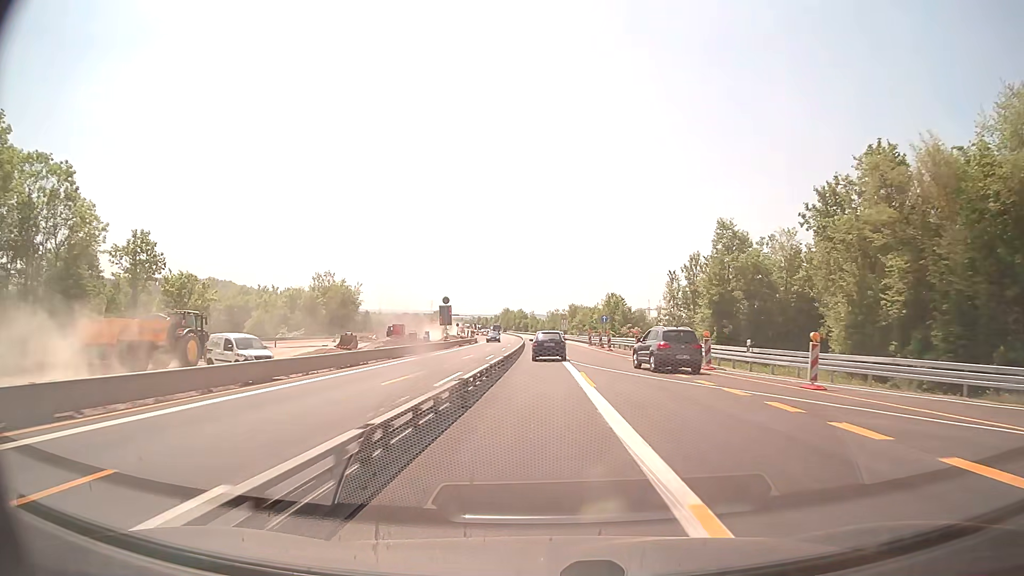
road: motorway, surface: asphalt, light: Day
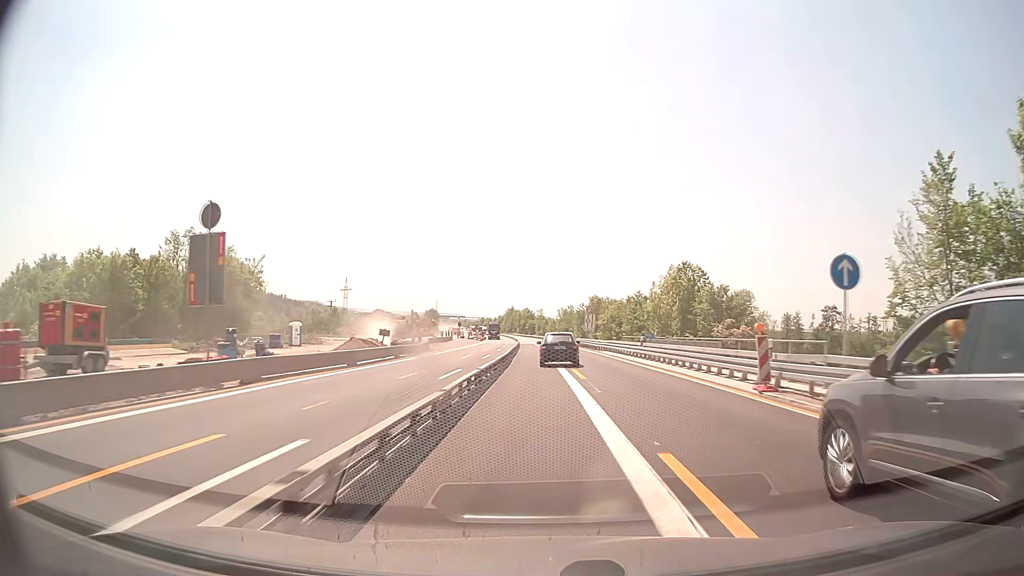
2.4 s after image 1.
(-0.2, +51.1) m; -1°
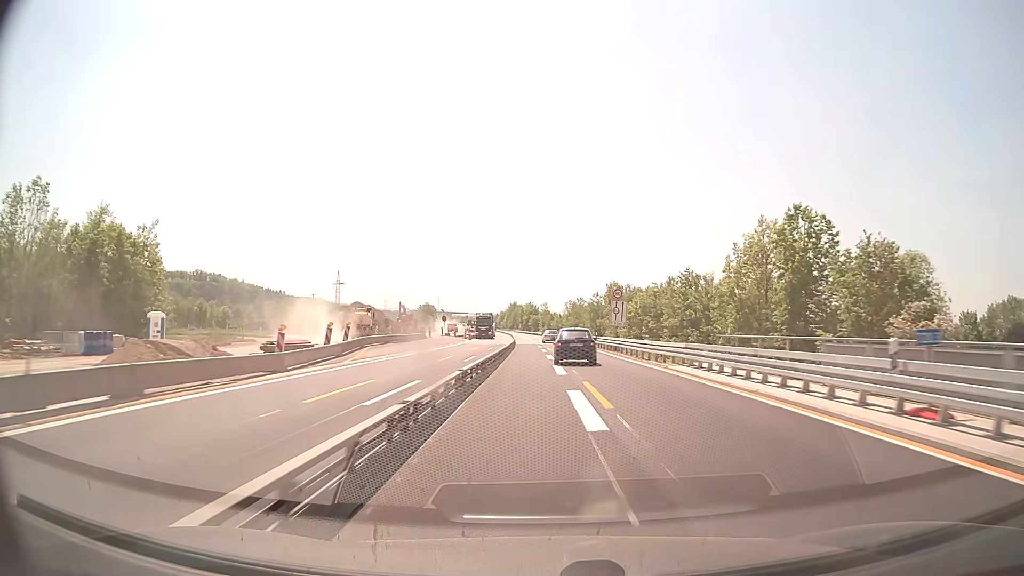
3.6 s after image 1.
(-0.1, +26.1) m; -1°
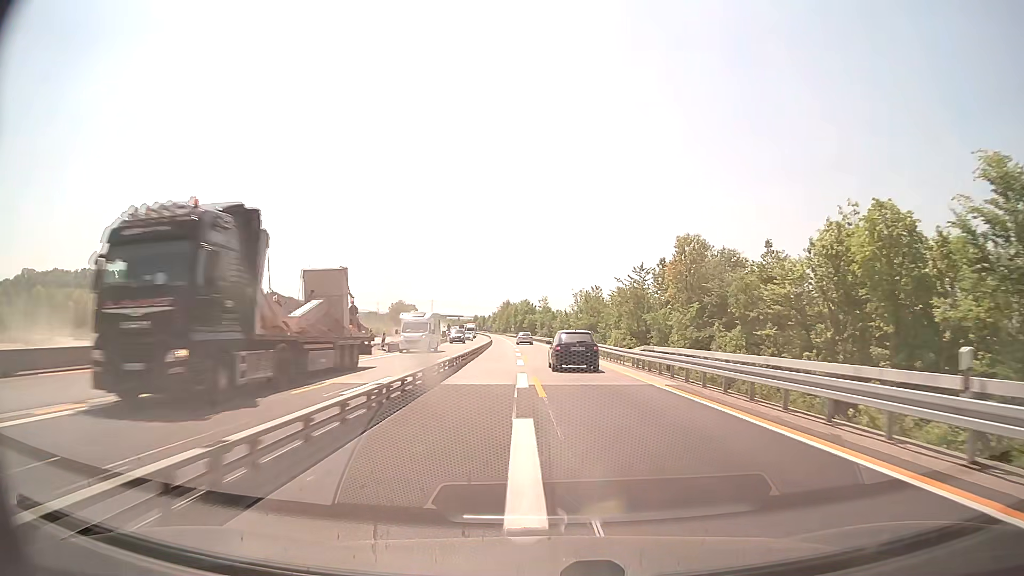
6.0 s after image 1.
(0.0, +51.0) m; 0°
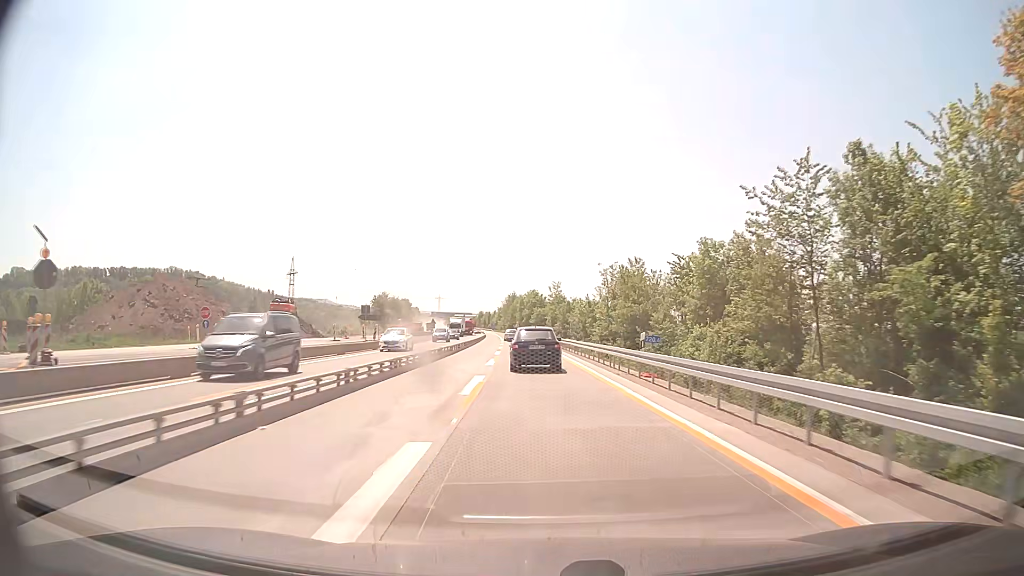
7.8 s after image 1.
(0.0, +38.2) m; -1°
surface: concrete
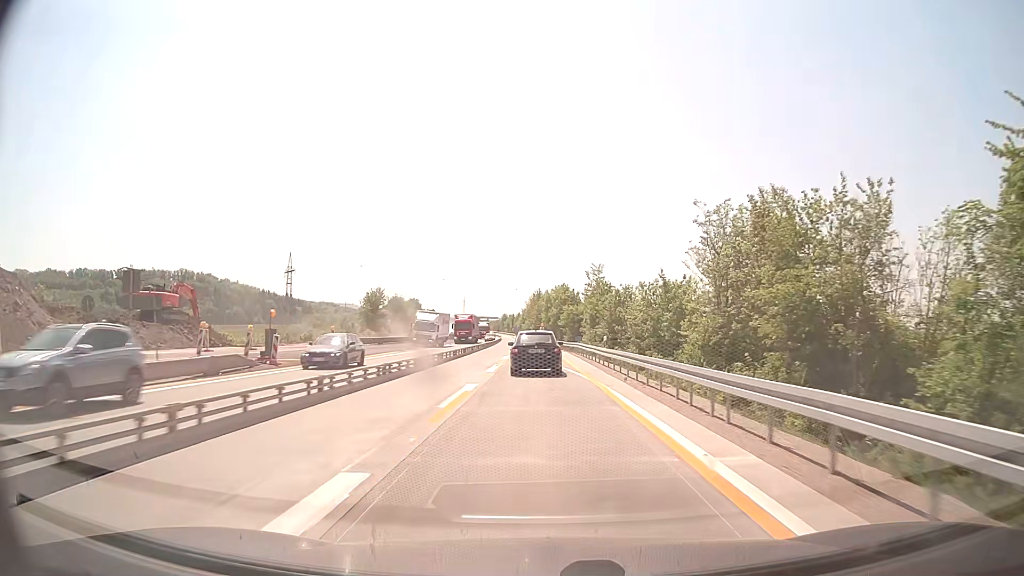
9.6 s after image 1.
(-0.8, +37.5) m; -2°
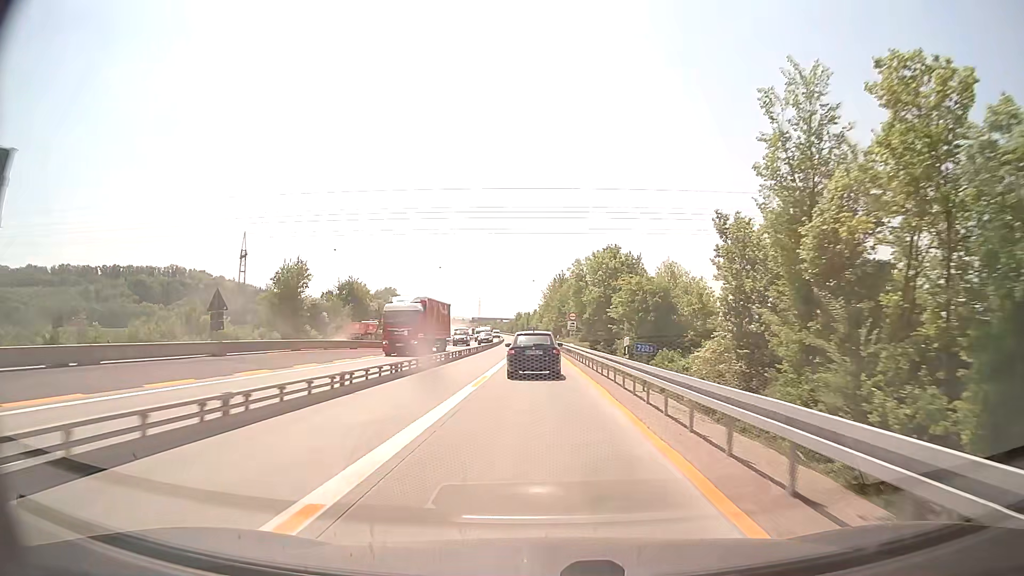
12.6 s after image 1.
(-1.1, +64.9) m; -2°
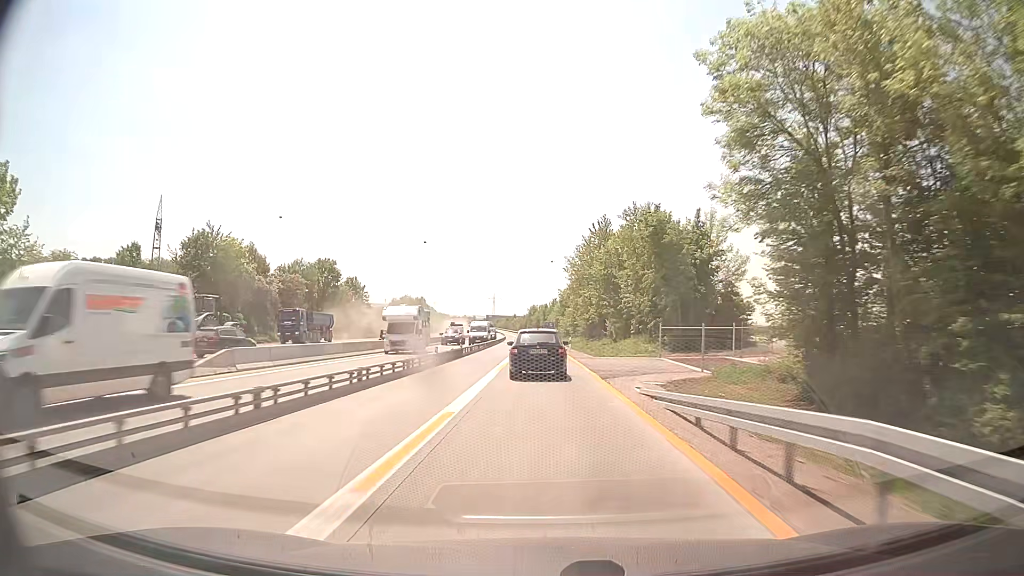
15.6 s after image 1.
(-0.9, +65.3) m; -2°
(0, +10) (0, +20) (0, +30) (0, +40) (0, +50) (-1, +60) (-1, +70) (-1, +80) (-1, +90) (-2, +100) m
